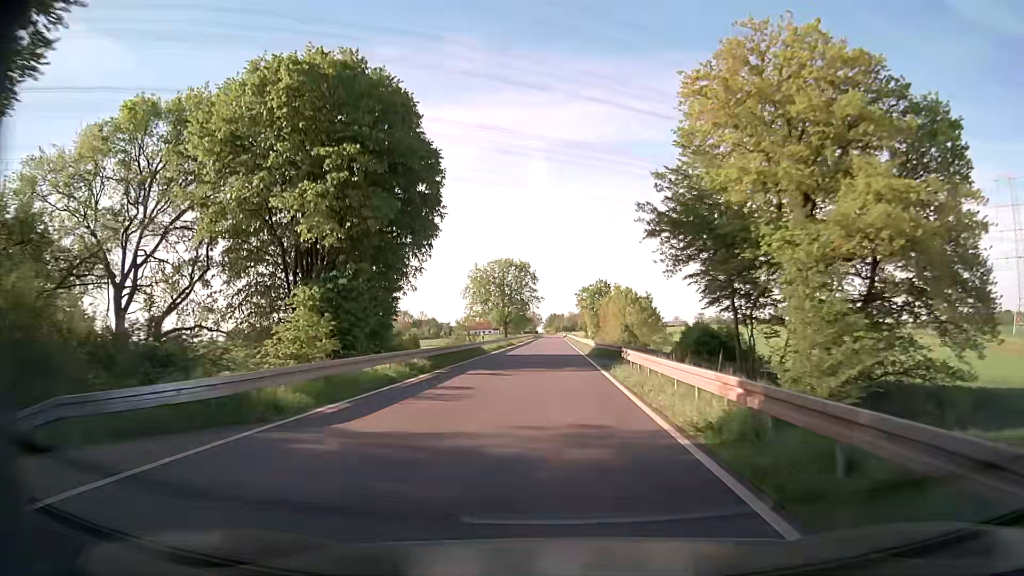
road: secondary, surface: asphalt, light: Day
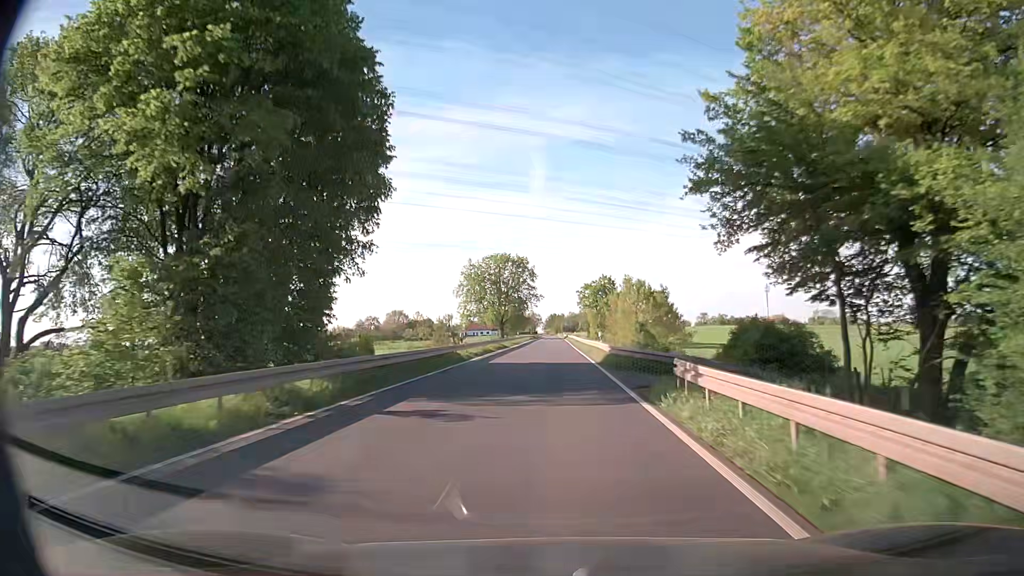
(0.0, +10.8) m; 0°
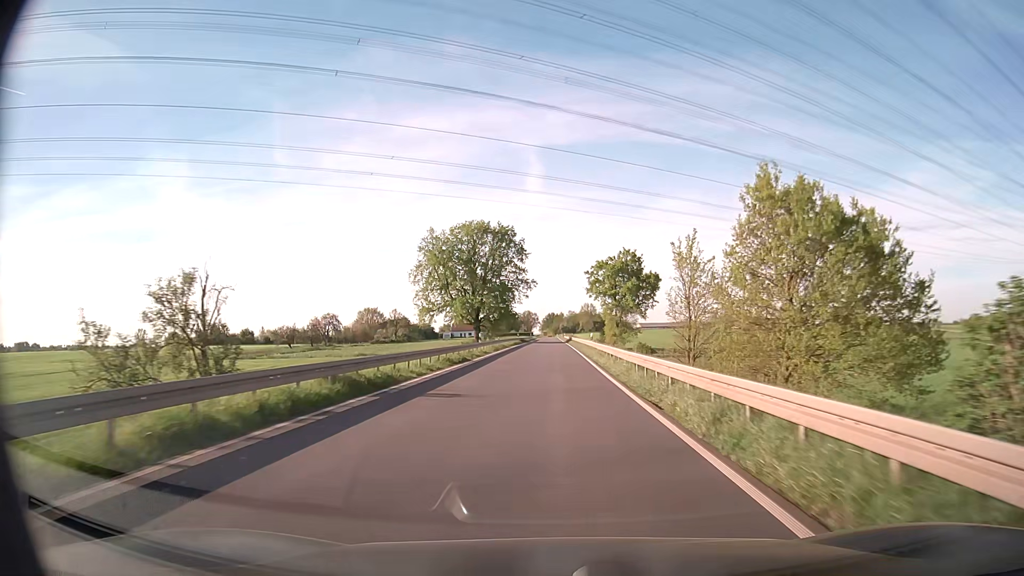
(0.0, +43.0) m; 0°
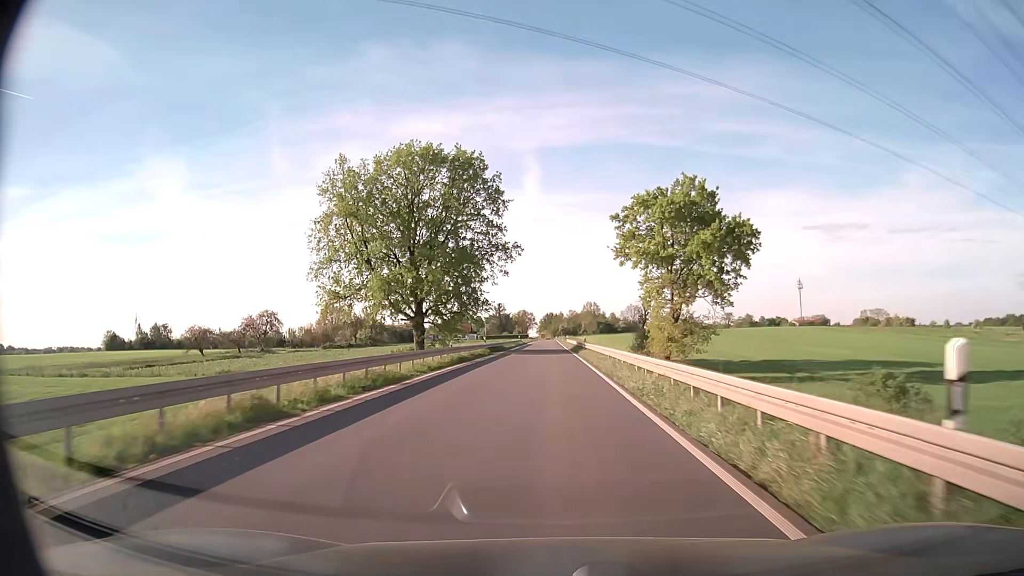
(0.0, +42.9) m; 0°
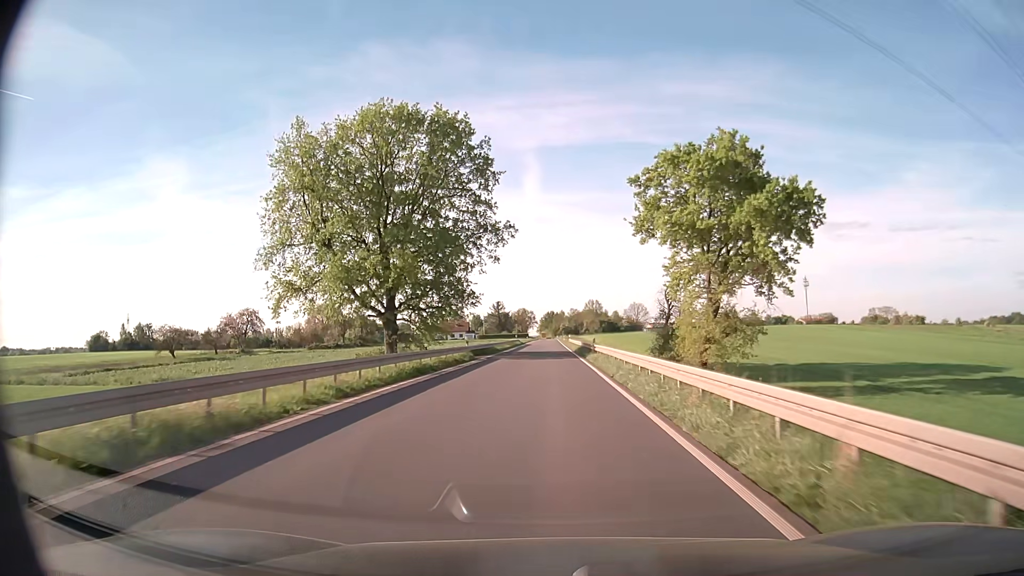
(0.0, +10.7) m; 0°
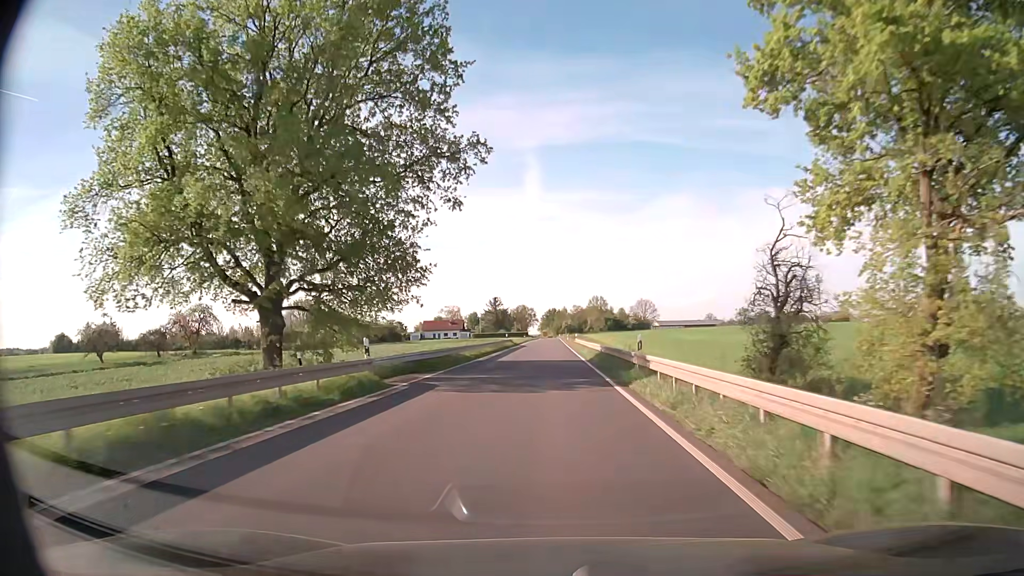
(0.0, +21.5) m; 0°
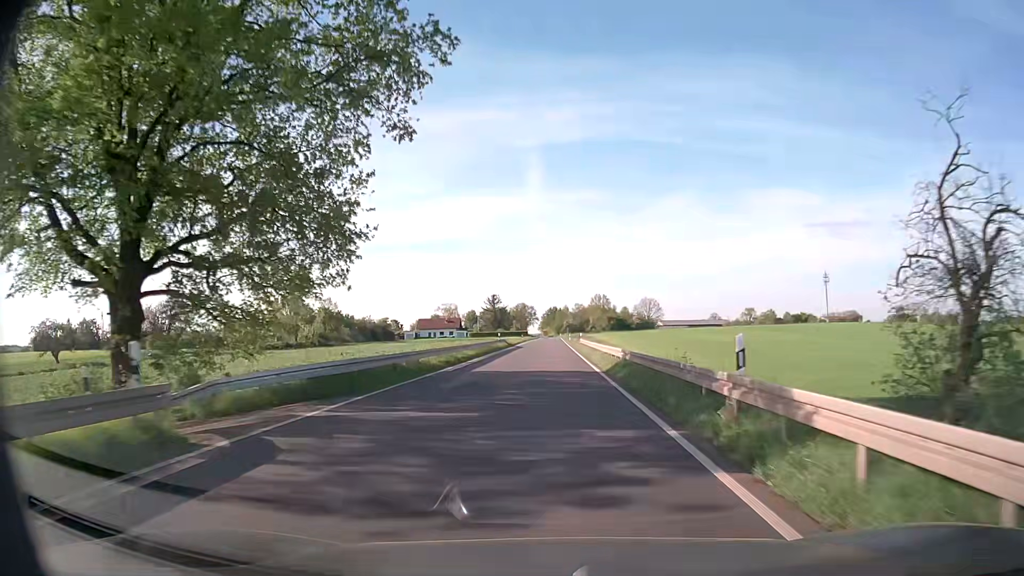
(0.0, +10.7) m; 0°
